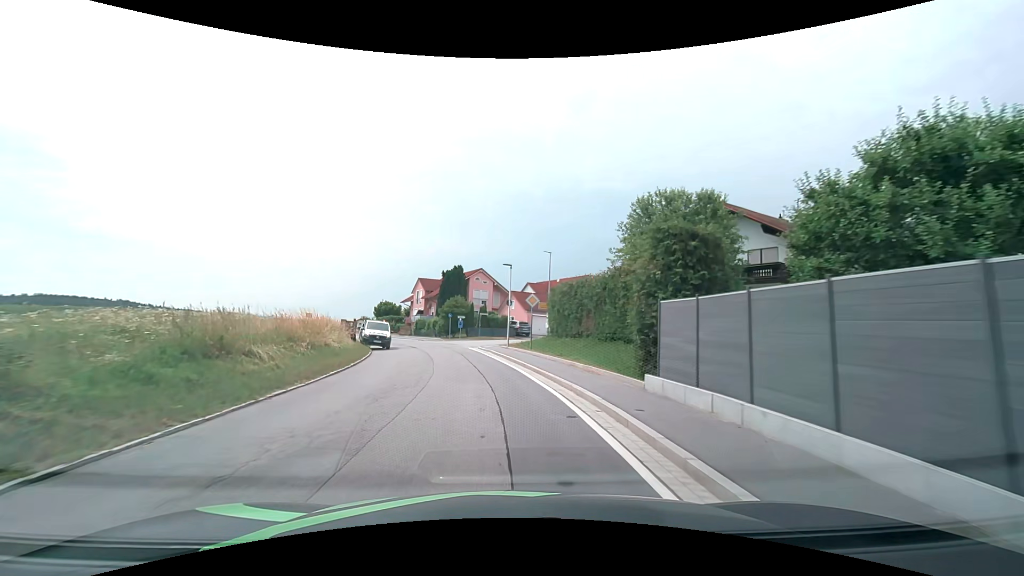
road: secondary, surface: asphalt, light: Day
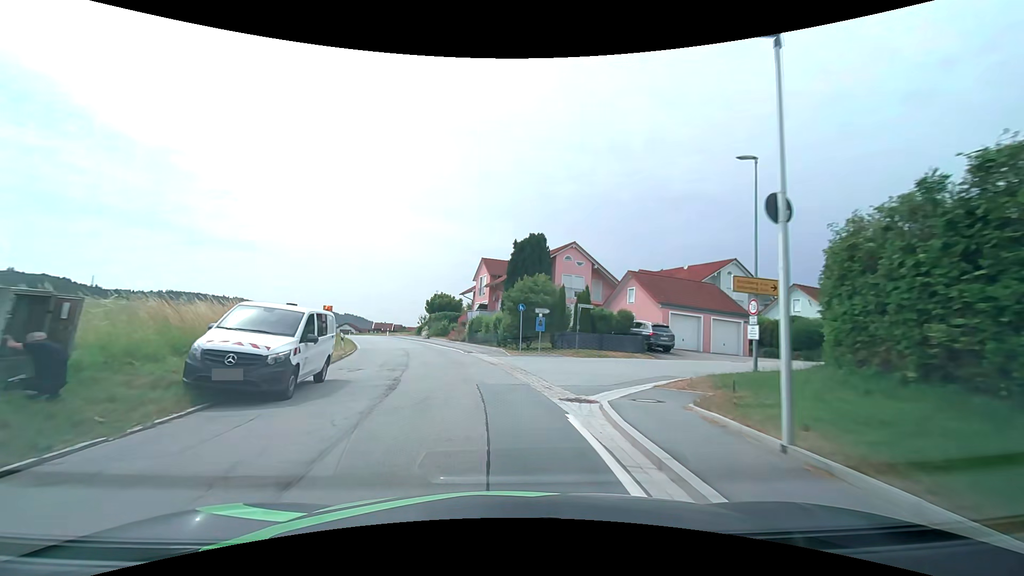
(-1.8, +25.5) m; -9°
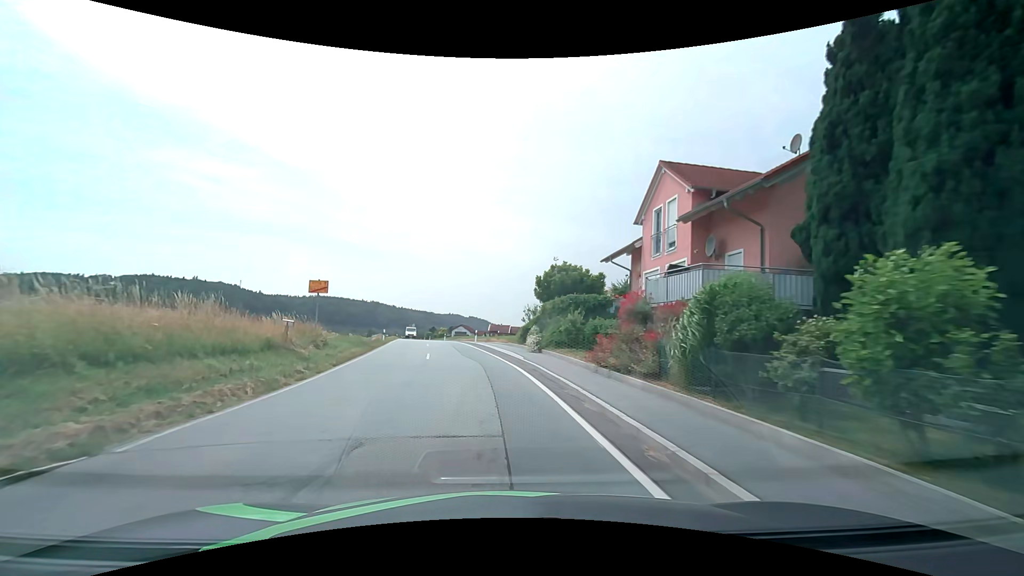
(-3.9, +30.9) m; -14°
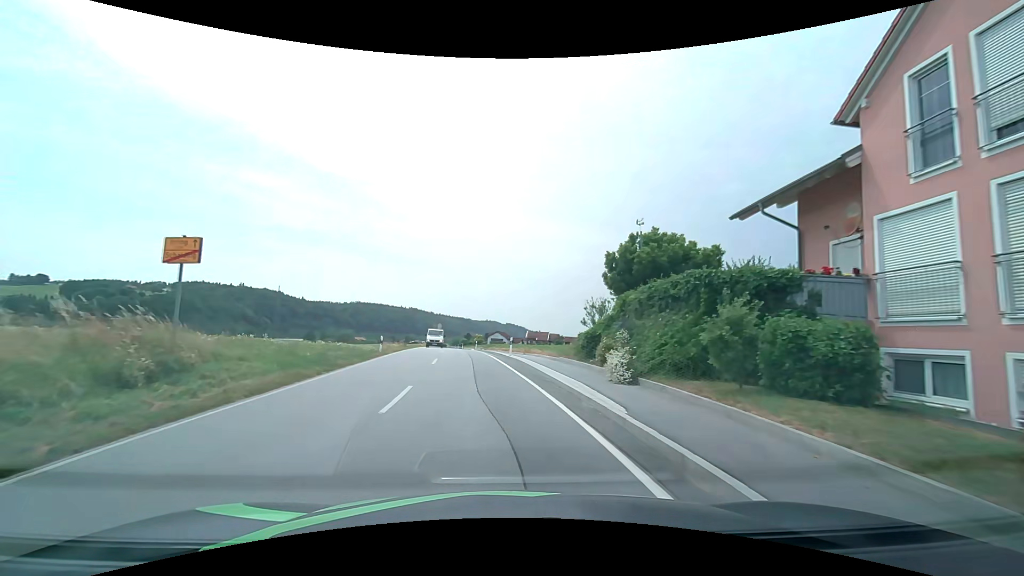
(-0.4, +12.8) m; -4°
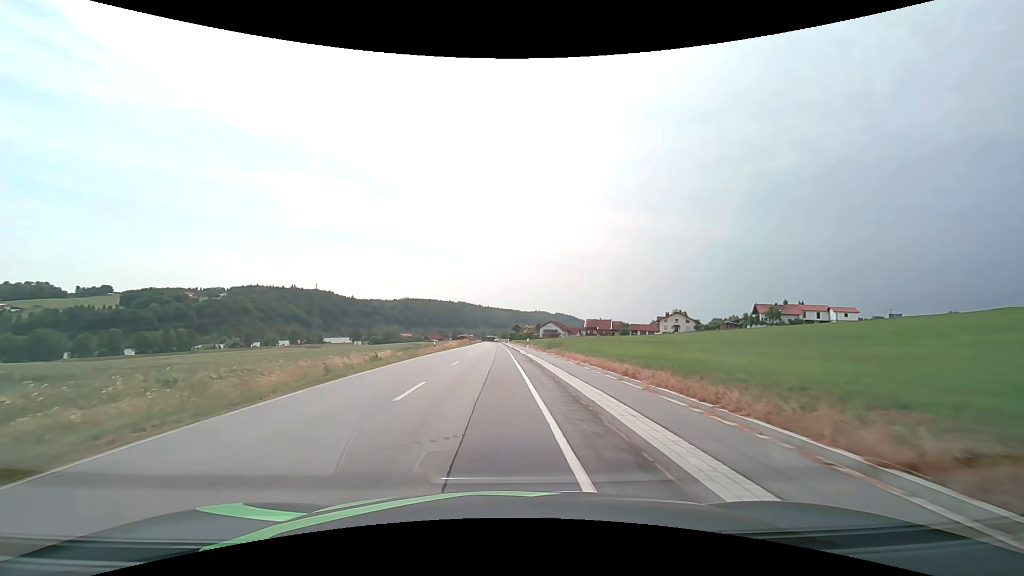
(-1.9, +34.3) m; -6°
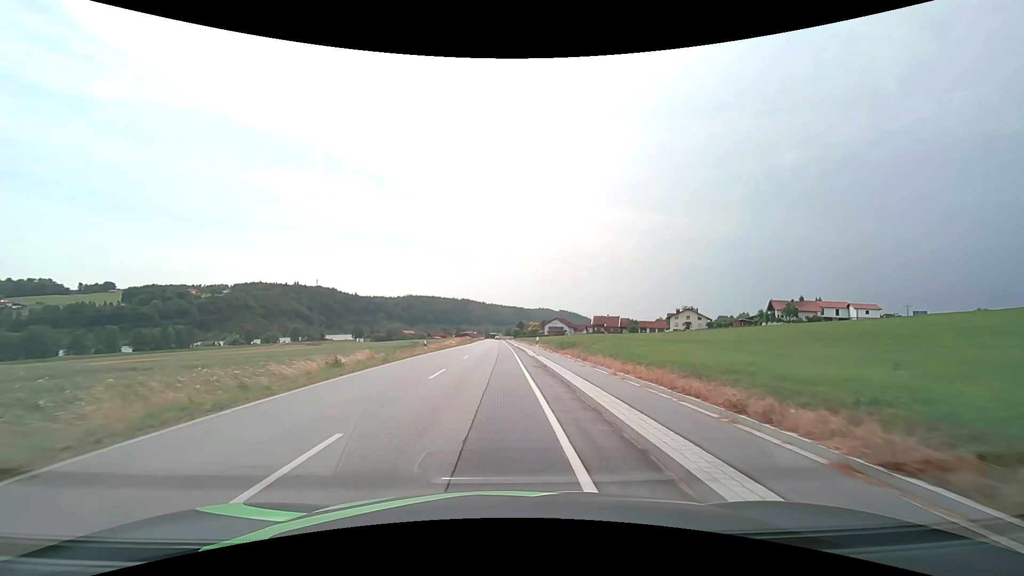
(-0.1, +7.5) m; 0°
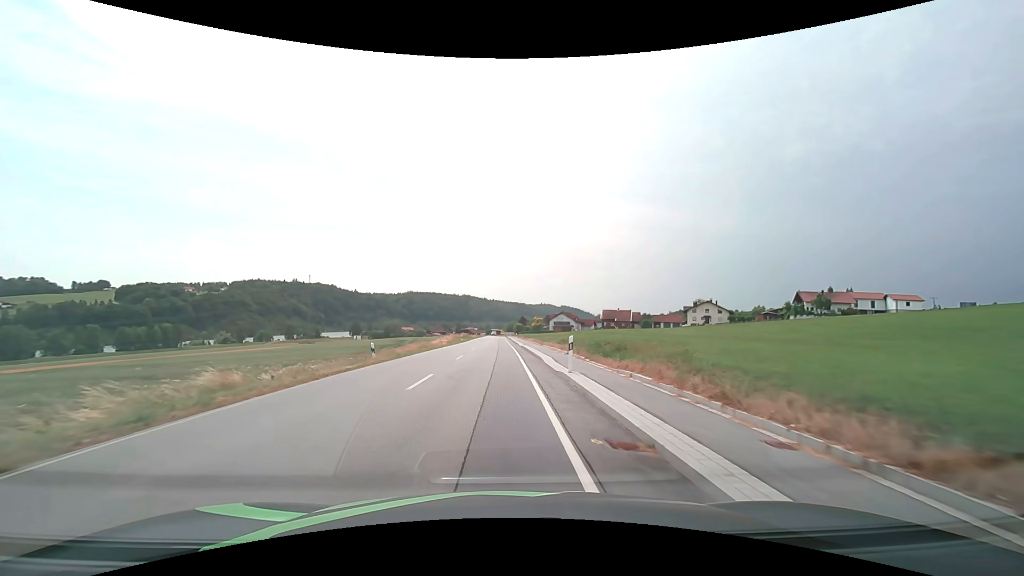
(-0.1, +15.9) m; 0°
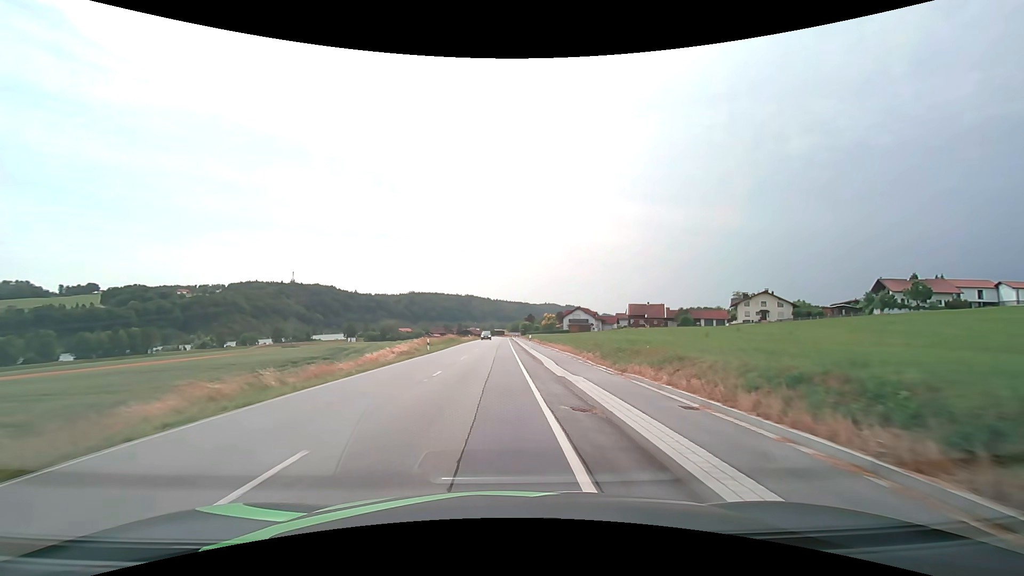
(-0.1, +32.9) m; -1°
(0, +10) (0, +20) (0, +30) (-1, +40) (-1, +50) (-1, +60) (-1, +70) (-1, +80) (-1, +90) (-1, +100) m
